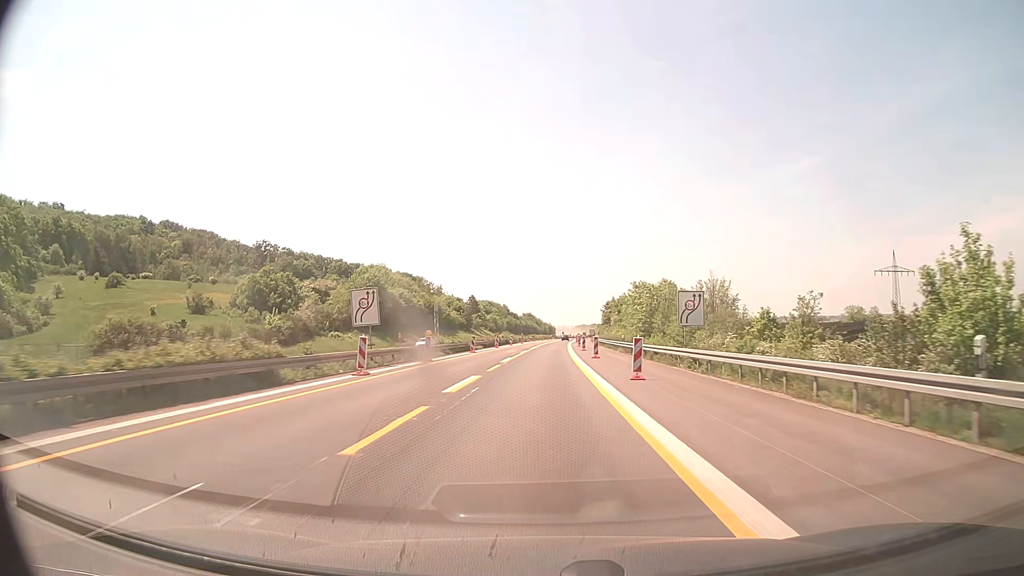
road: motorway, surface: concrete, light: Day
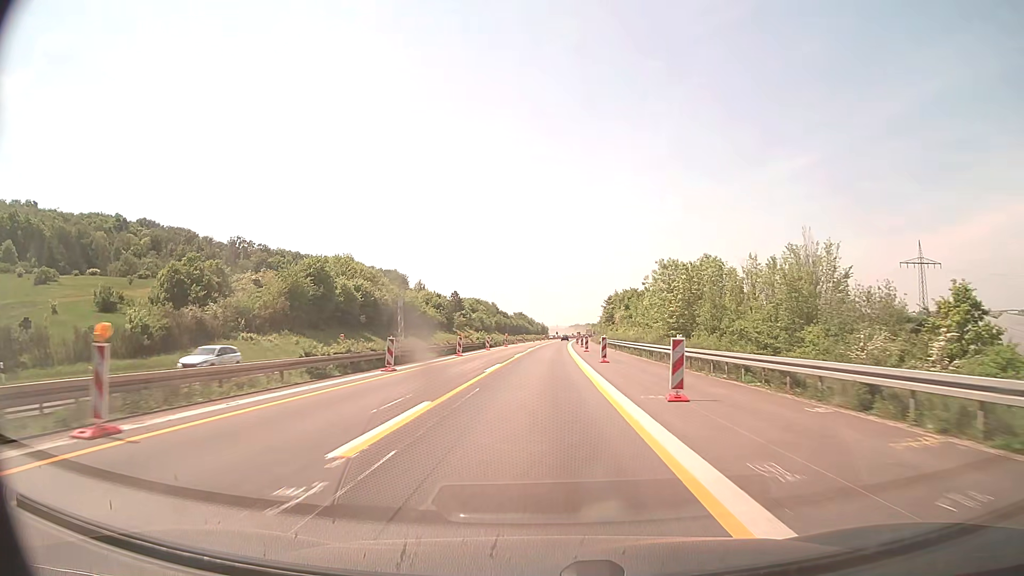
(+0.1, +26.2) m; +1°
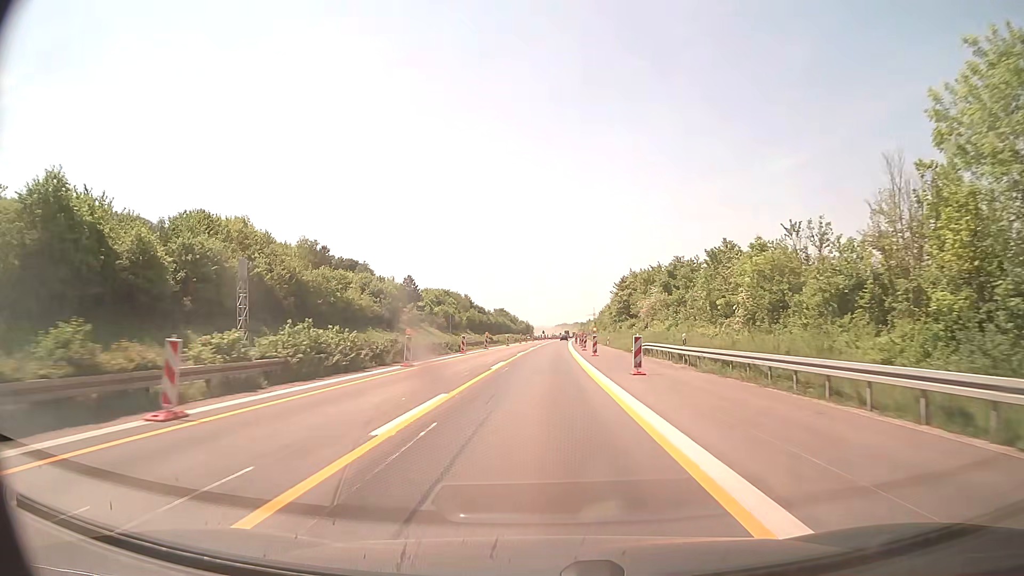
(+0.5, +52.4) m; +1°
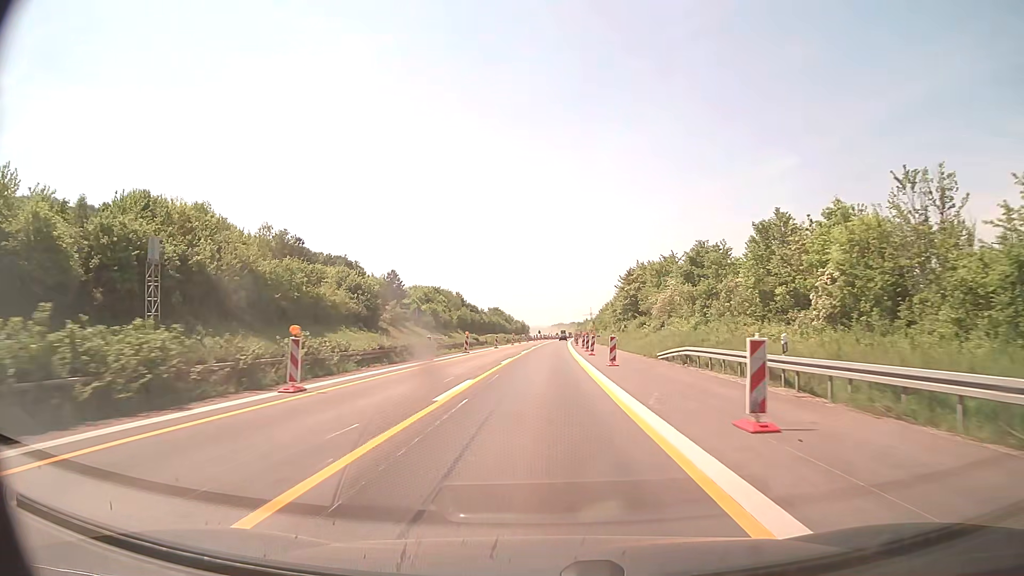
(0.0, +13.1) m; 0°
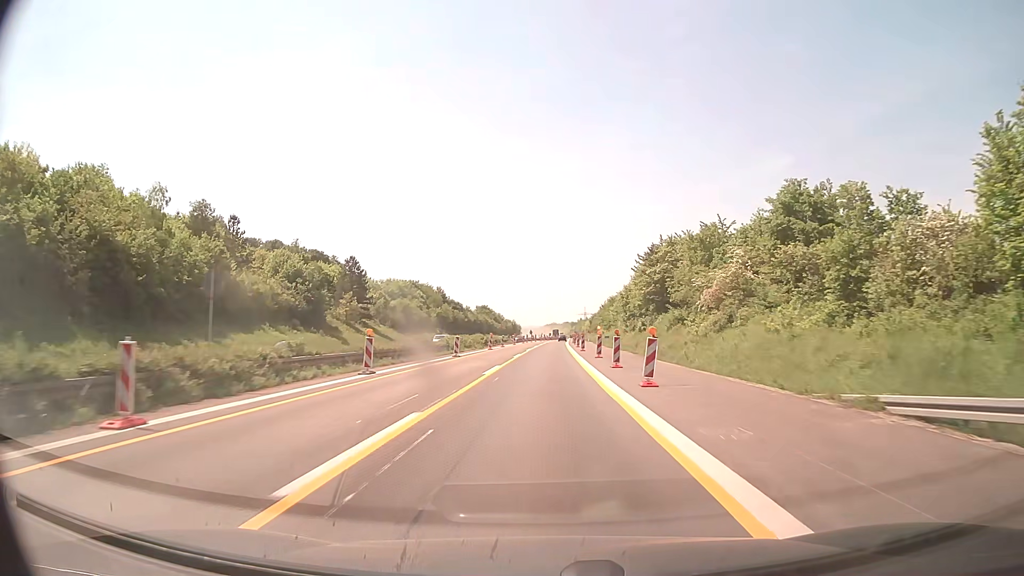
(+0.1, +26.2) m; +1°
(0, +10) (0, +20) (0, +30) (0, +40) (+1, +50) (+1, +60) (+1, +70) (+1, +80) (+2, +90) (+2, +100) m
